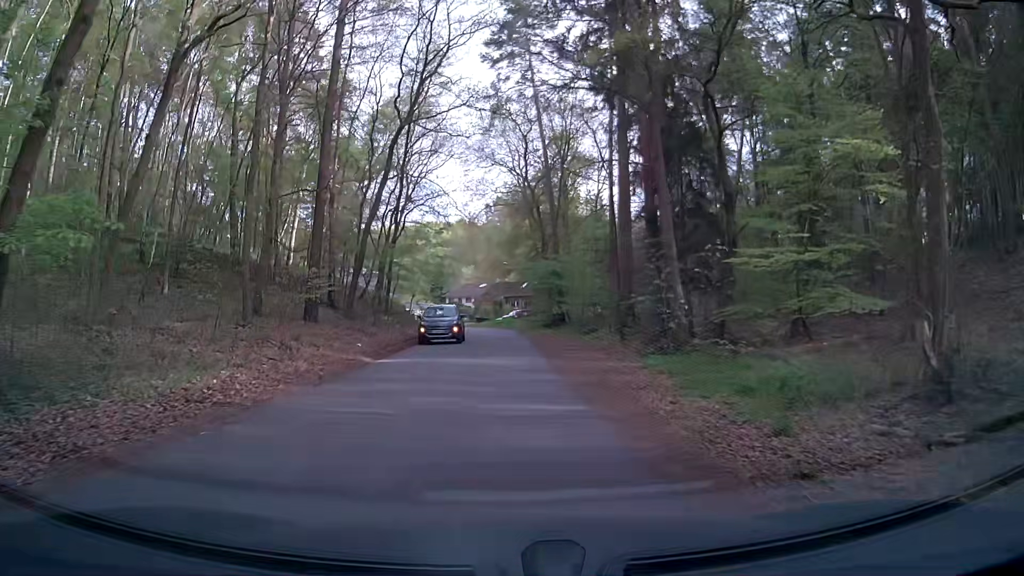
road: residential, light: Day
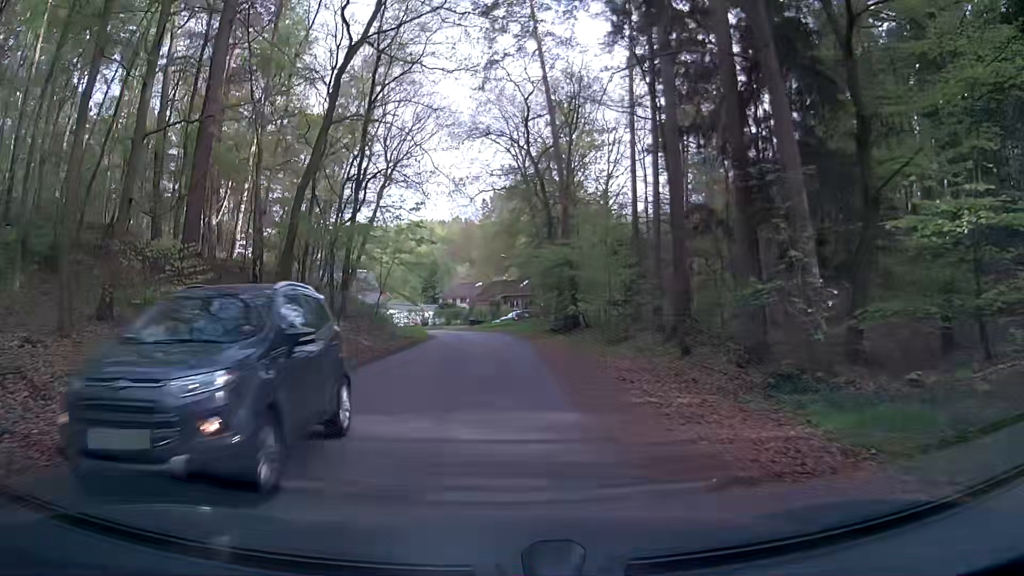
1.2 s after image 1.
(+0.1, +10.2) m; +1°
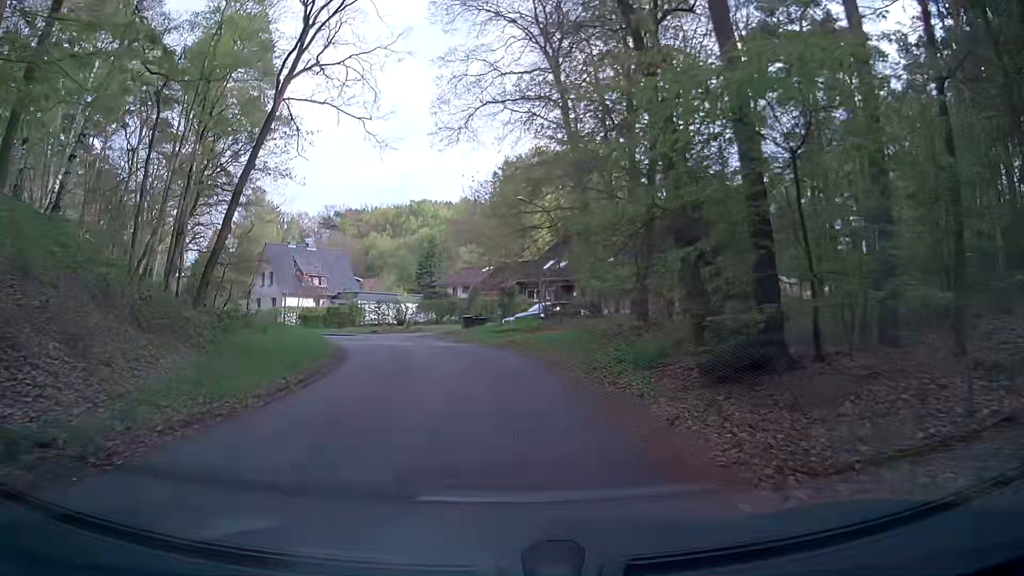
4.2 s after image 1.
(-0.6, +26.7) m; 0°
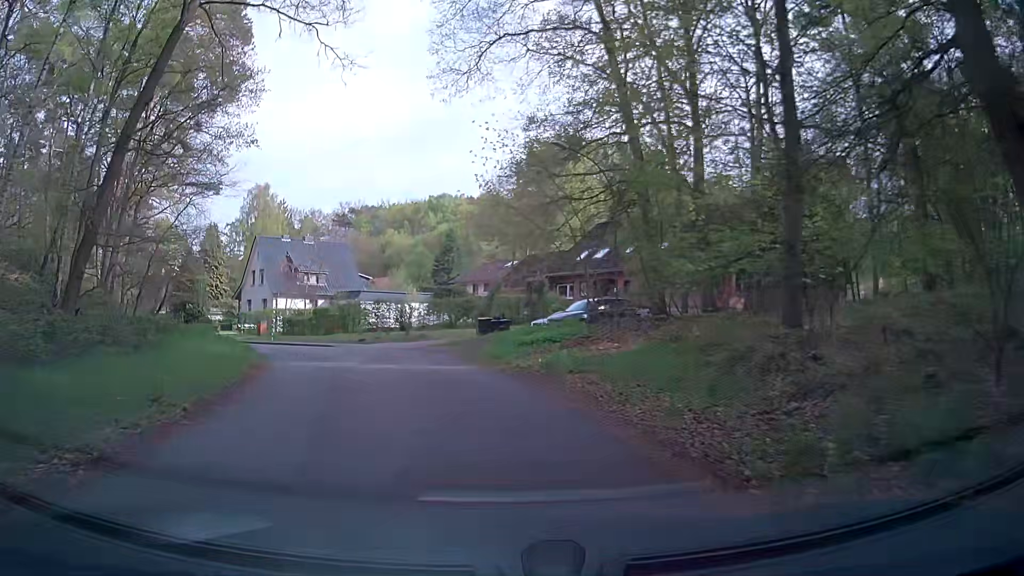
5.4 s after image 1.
(-0.1, +10.1) m; -4°
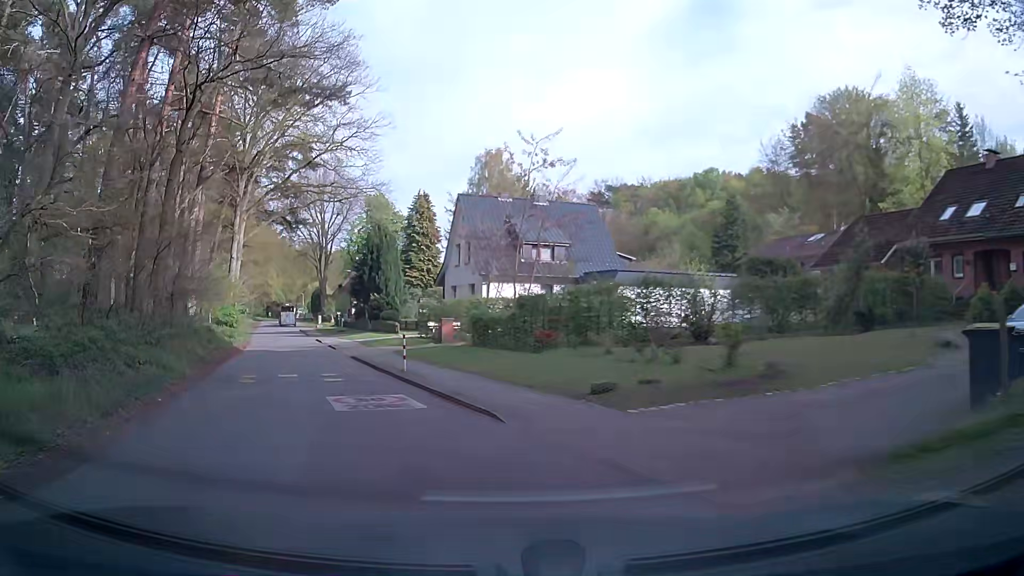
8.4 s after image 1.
(-2.7, +20.8) m; -21°
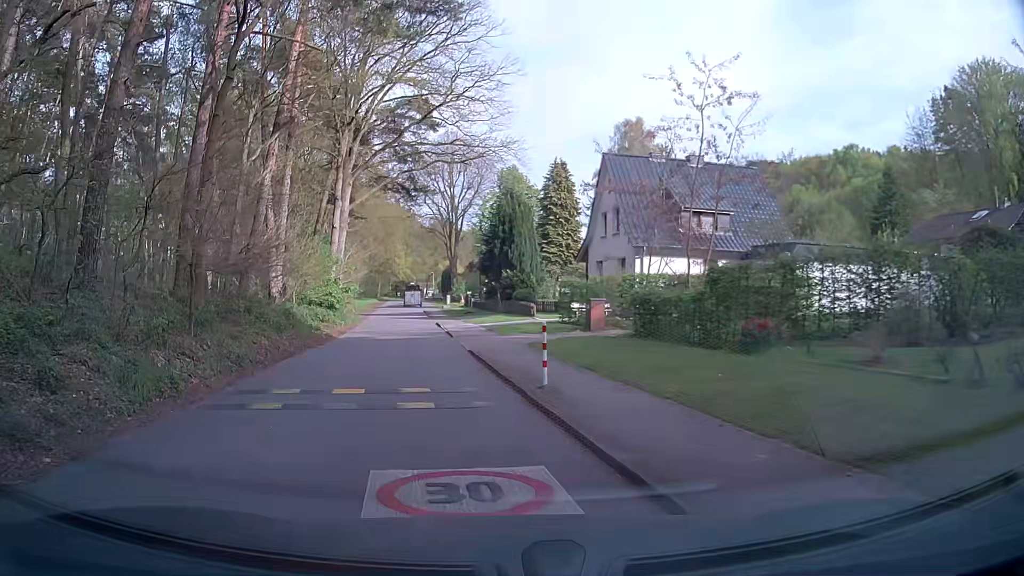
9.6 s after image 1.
(-0.5, +6.6) m; -11°
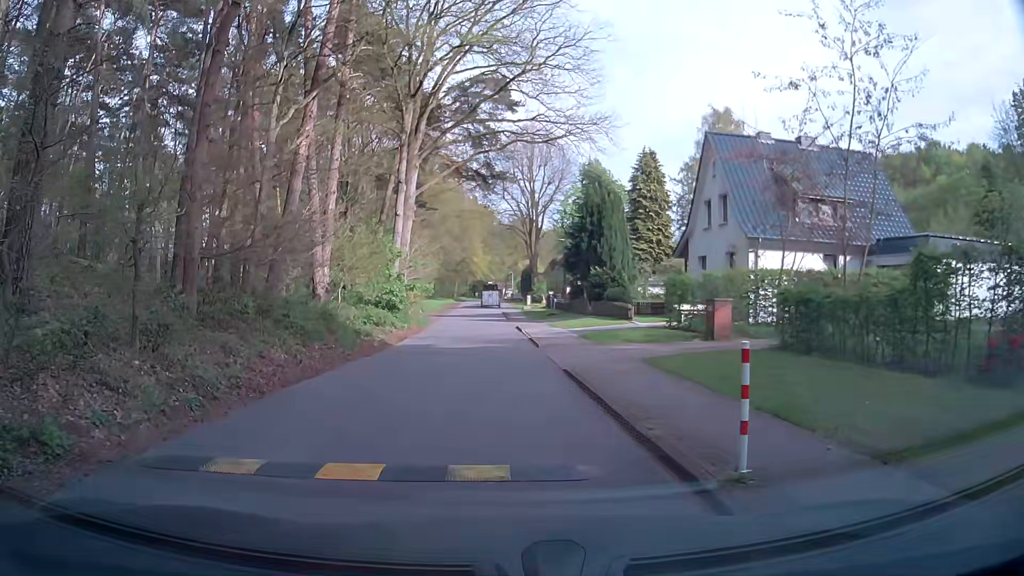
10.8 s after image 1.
(-0.3, +4.9) m; -8°
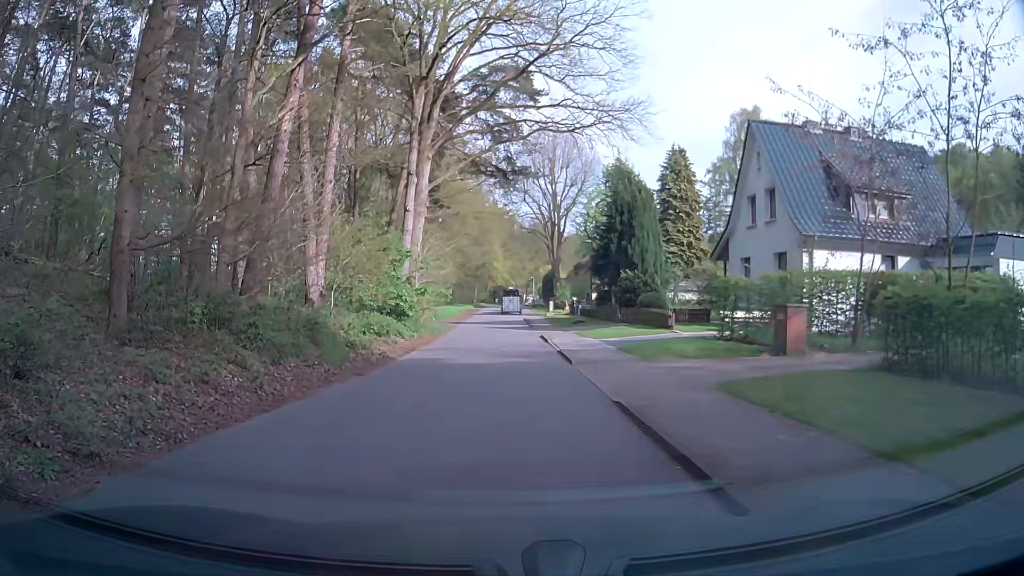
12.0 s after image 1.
(+0.1, +3.4) m; -3°
